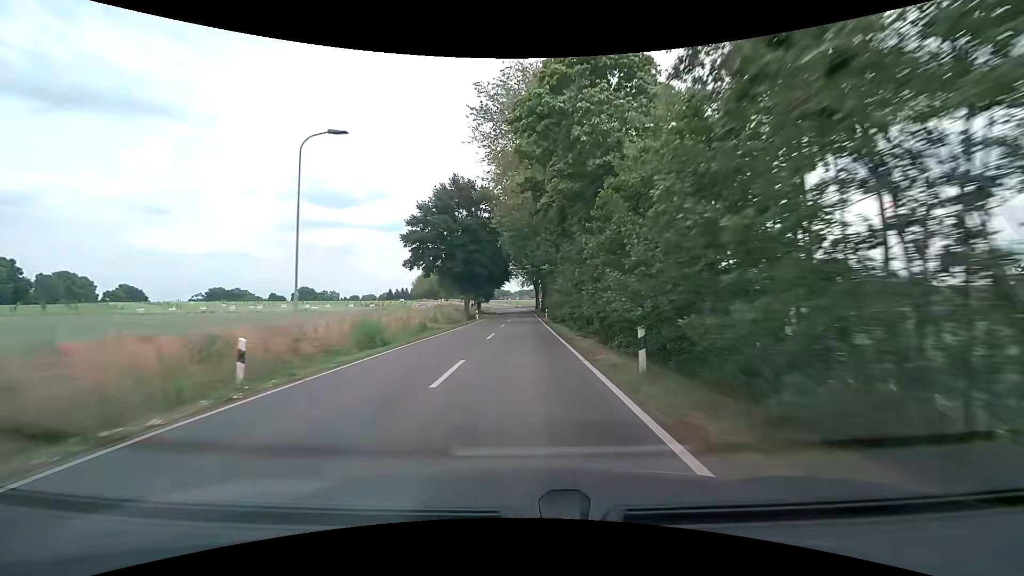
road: tertiary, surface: asphalt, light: Day
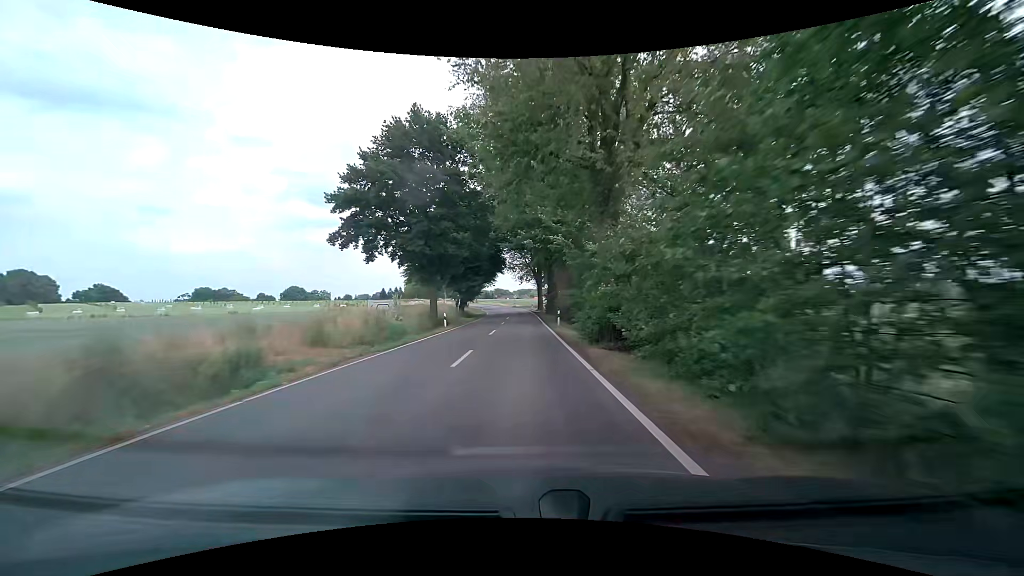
(0.0, +21.5) m; +1°
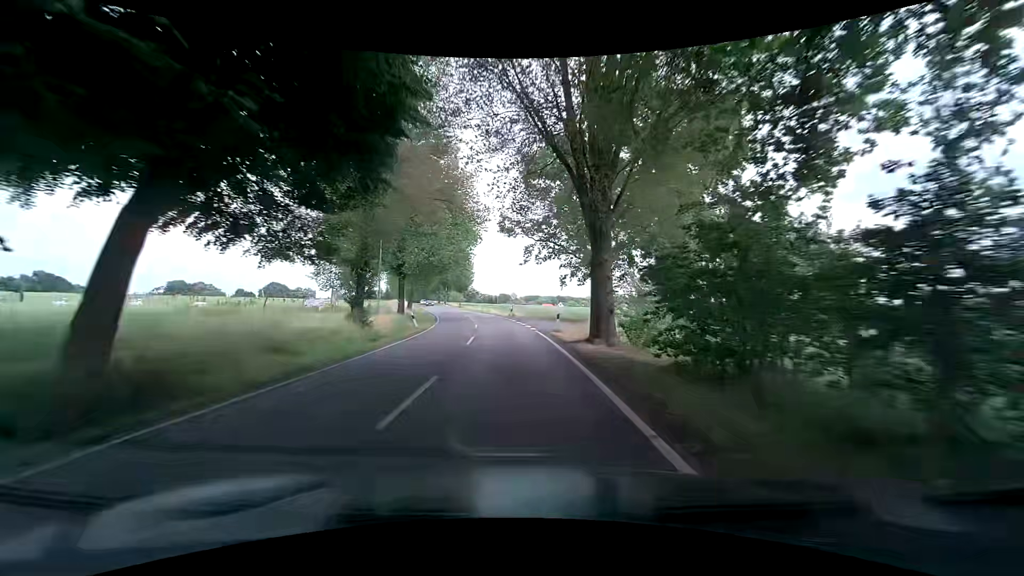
(-0.6, +53.8) m; -1°
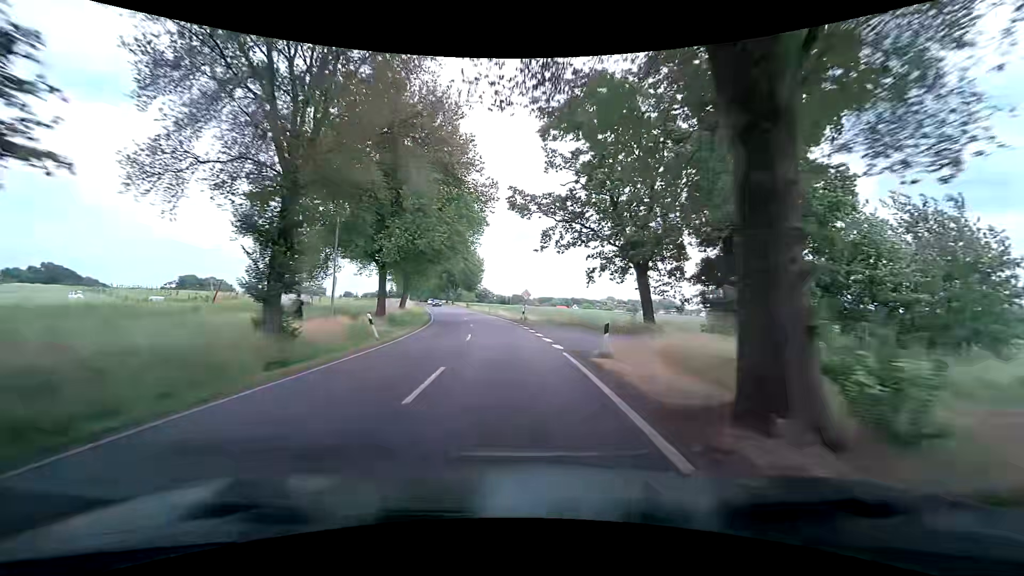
(-0.1, +10.7) m; -2°
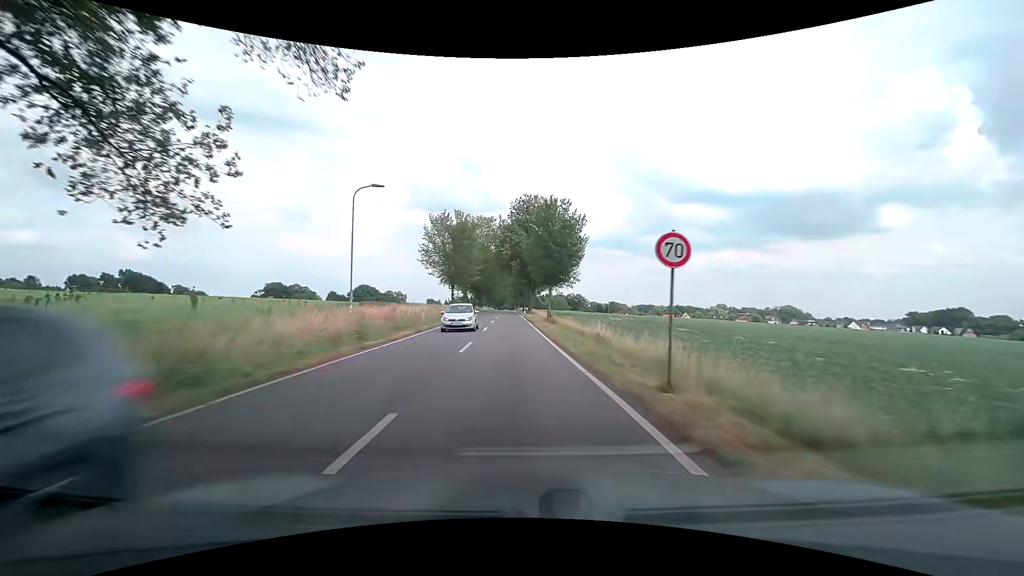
(-4.3, +53.1) m; -10°
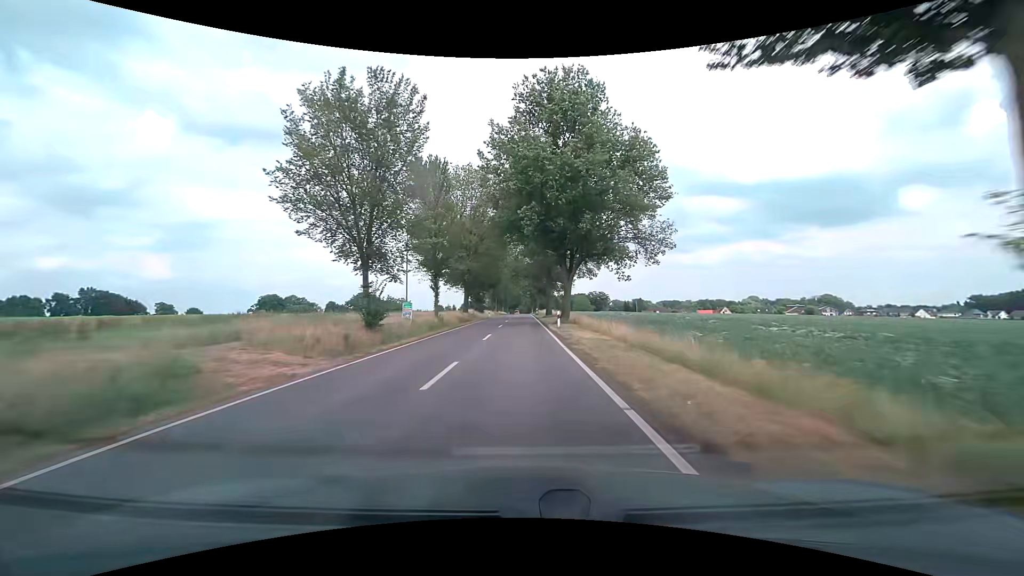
(-1.1, +42.6) m; -2°
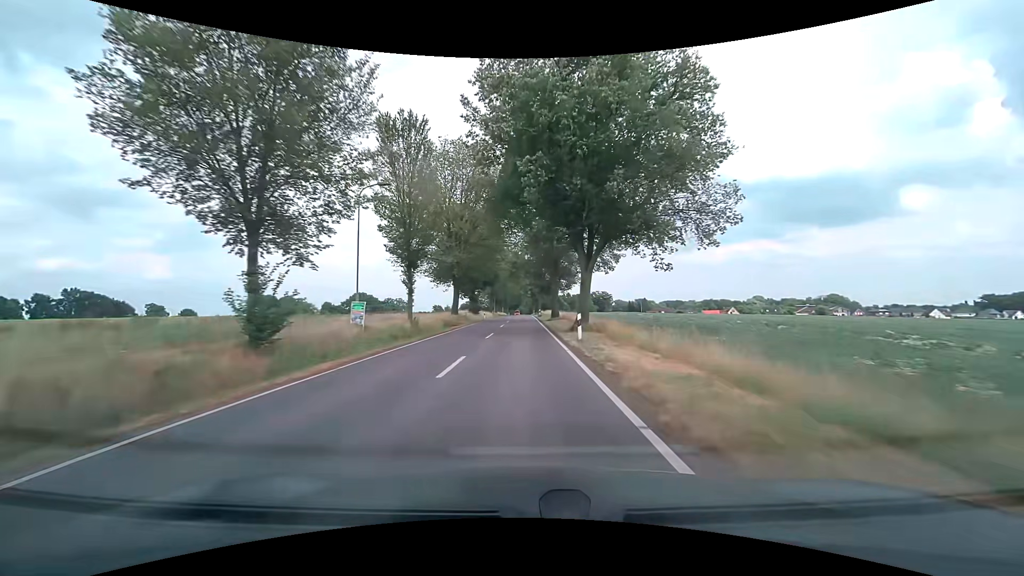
(0.0, +10.7) m; 0°
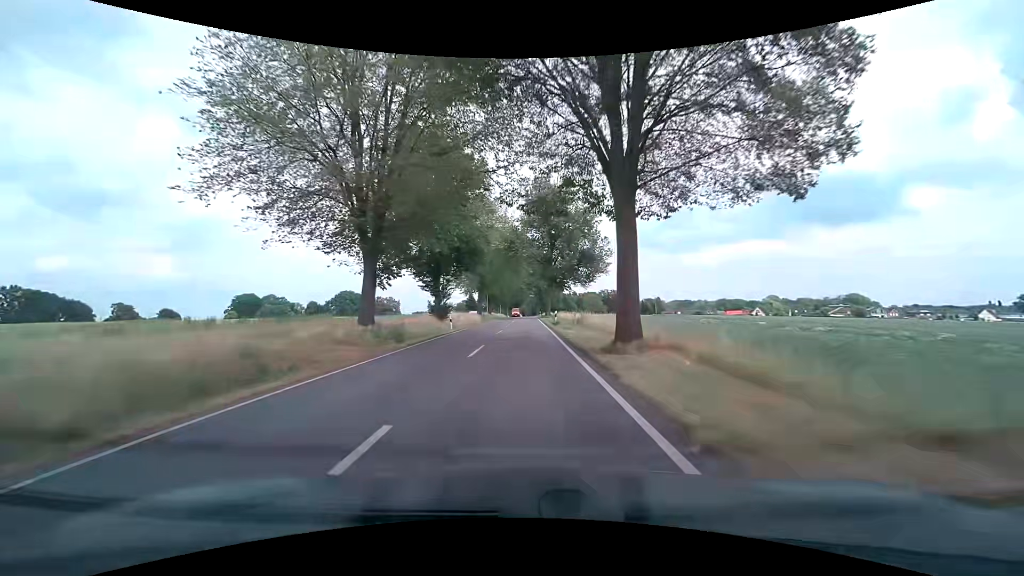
(-0.1, +32.1) m; 0°
(0, +10) (0, +20) (0, +30) (0, +40) (0, +50) (0, +60) (0, +70) (0, +80) (0, +90) (0, +100) m
